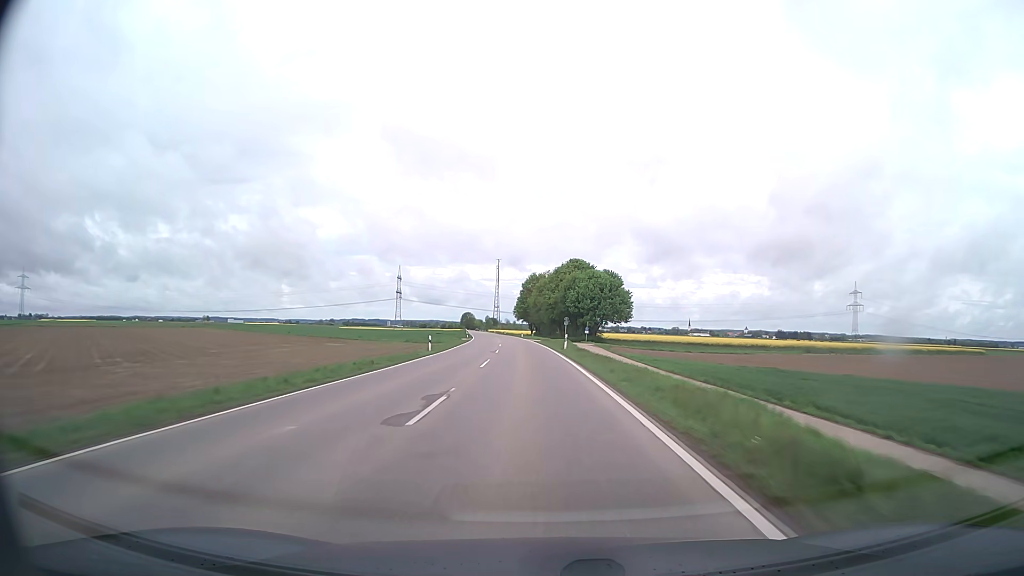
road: tertiary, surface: asphalt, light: Day
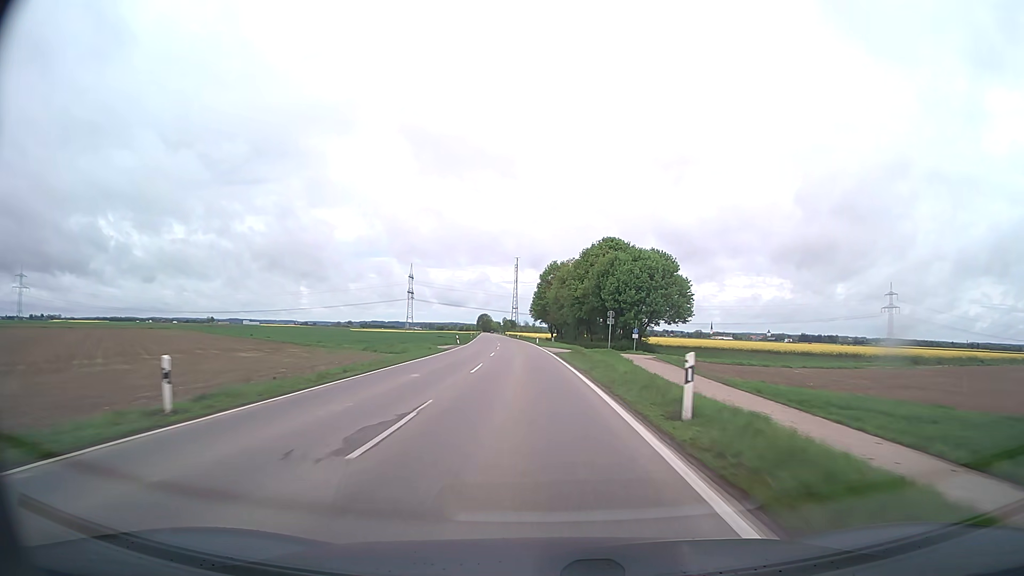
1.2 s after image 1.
(-0.5, +32.4) m; -2°
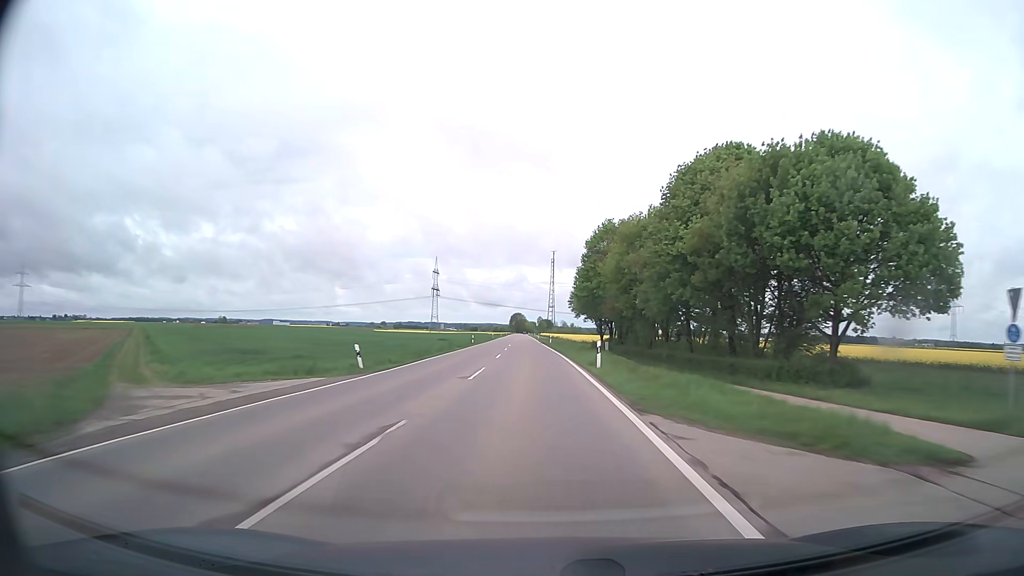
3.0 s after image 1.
(-1.3, +48.5) m; -3°
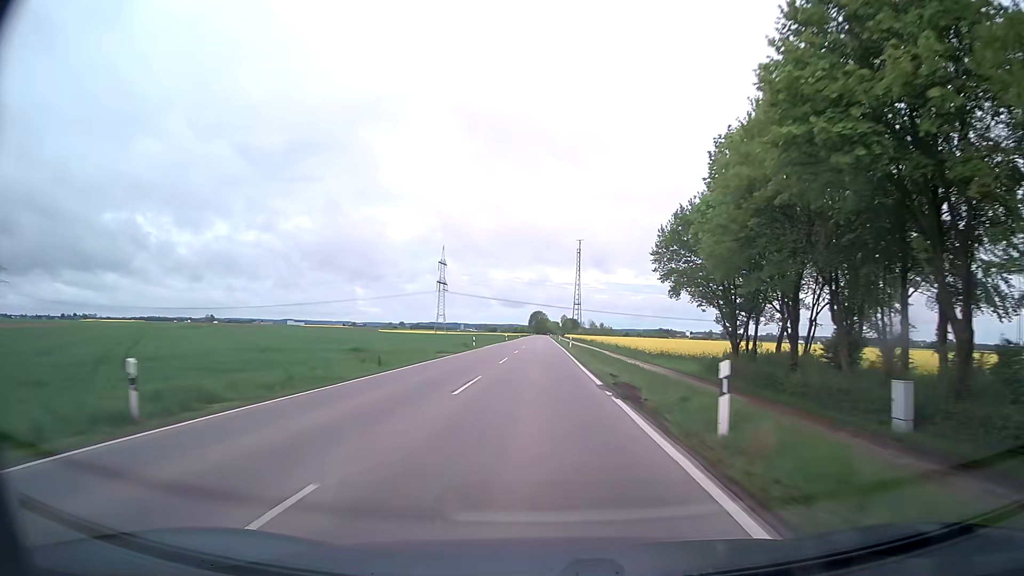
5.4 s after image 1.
(-1.5, +64.8) m; -2°
(0, +10) (0, +20) (0, +30) (0, +40) (0, +50) (0, +60) (0, +70) (0, +80) (0, +90) (0, +100) m
